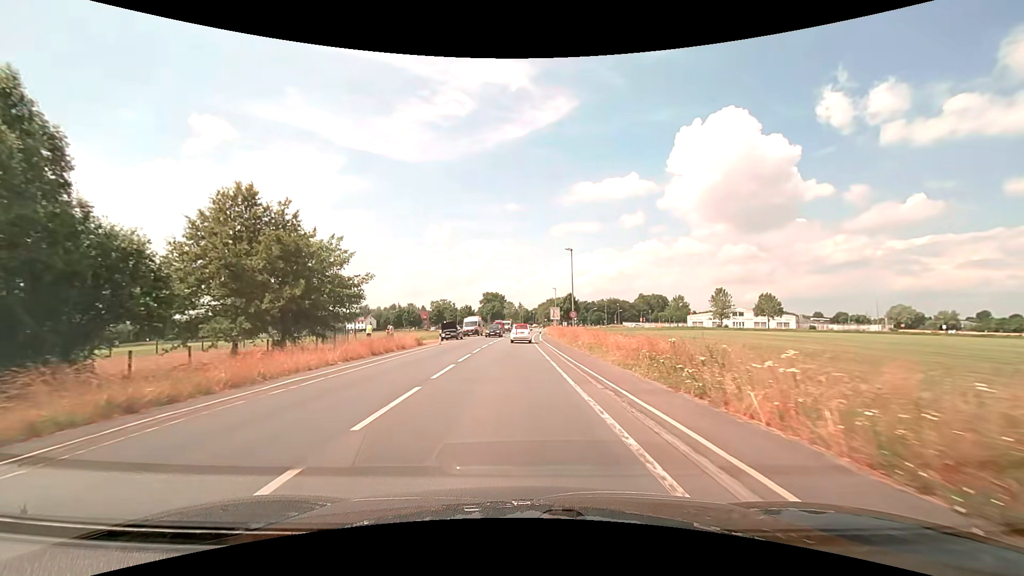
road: secondary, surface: asphalt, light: Day
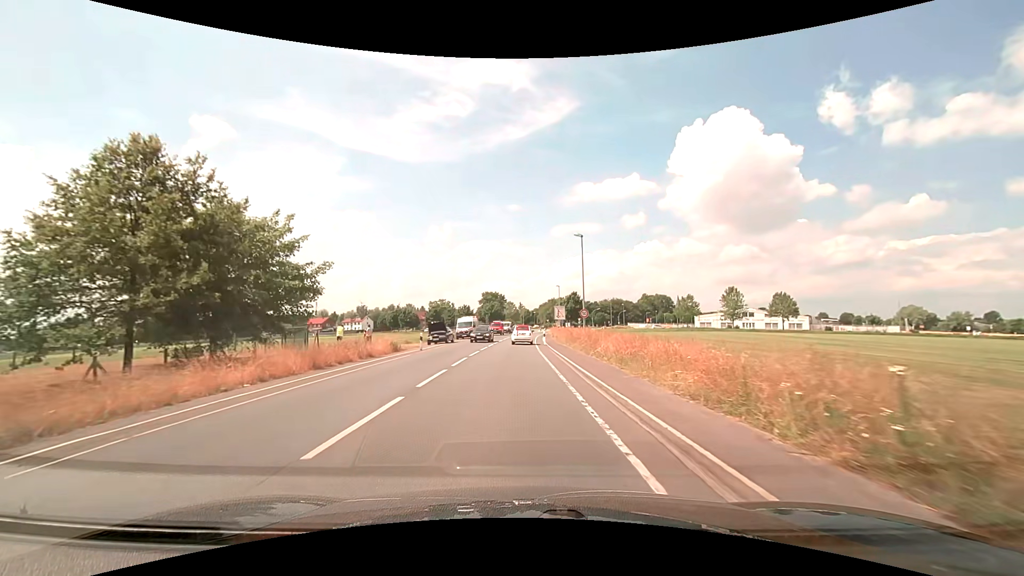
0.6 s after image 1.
(0.0, +7.3) m; 0°
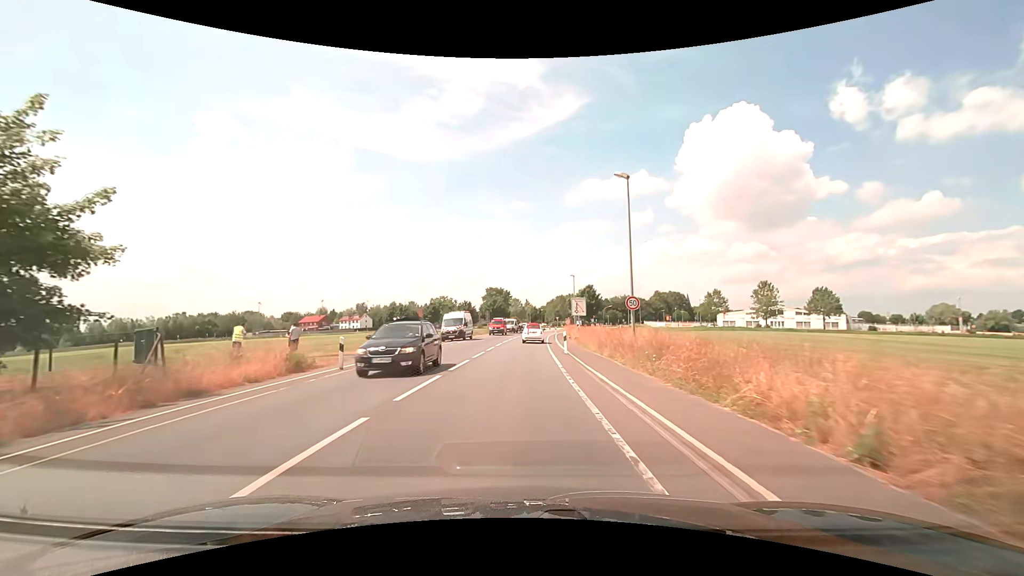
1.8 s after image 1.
(-0.1, +14.4) m; 0°
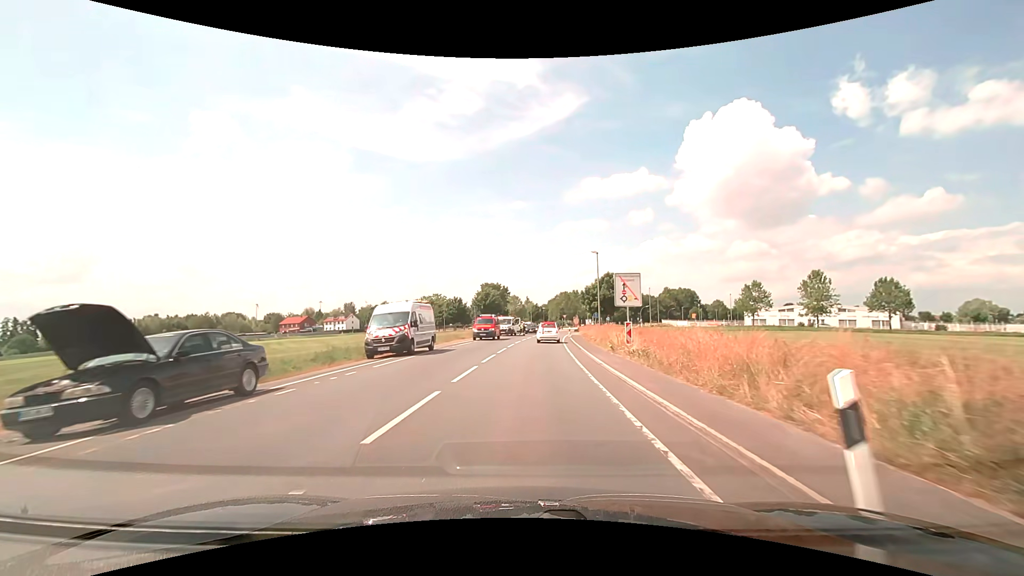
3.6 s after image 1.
(-0.2, +21.0) m; 0°
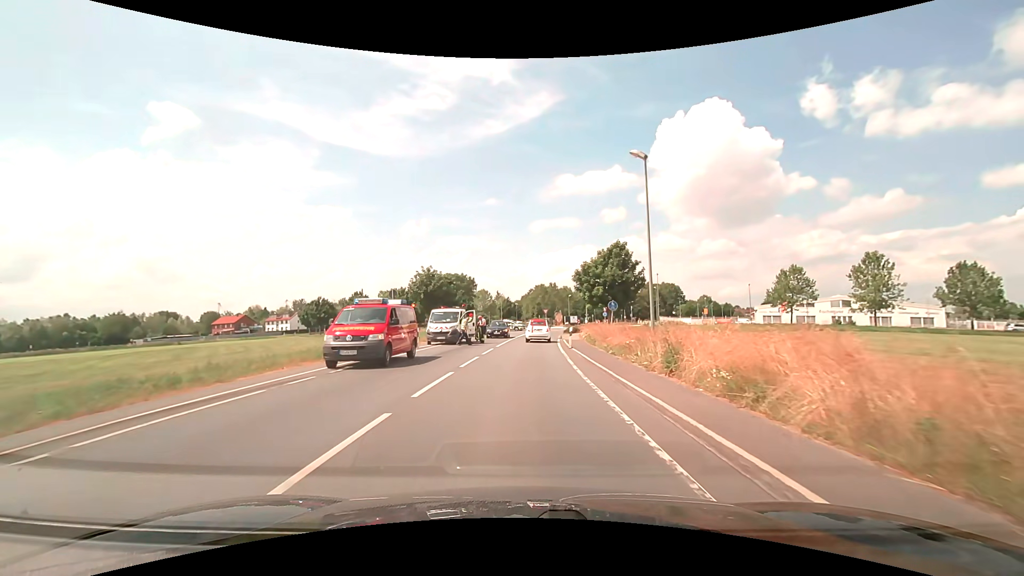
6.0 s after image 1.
(+0.9, +26.5) m; +3°
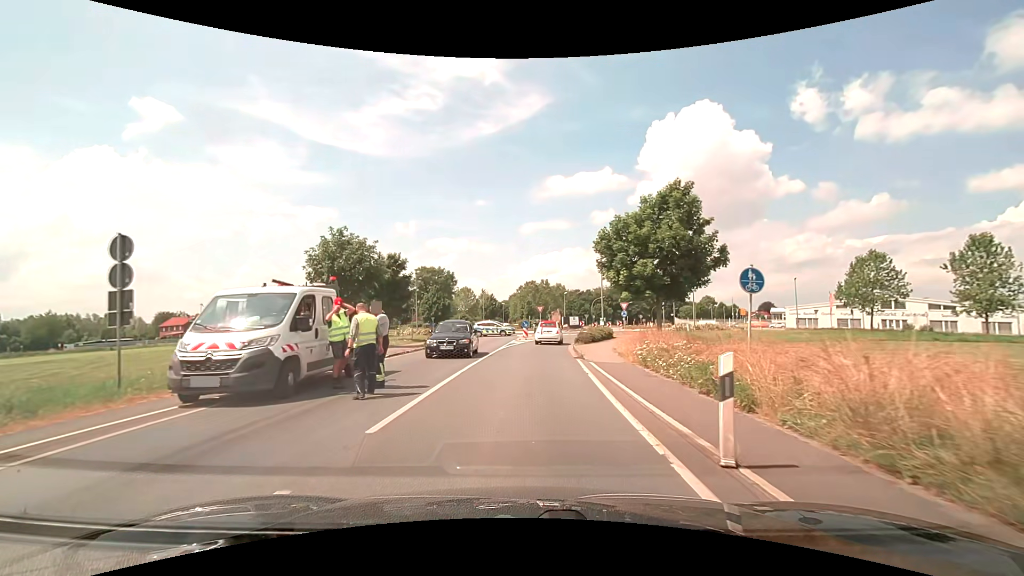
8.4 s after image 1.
(+0.3, +20.9) m; +2°
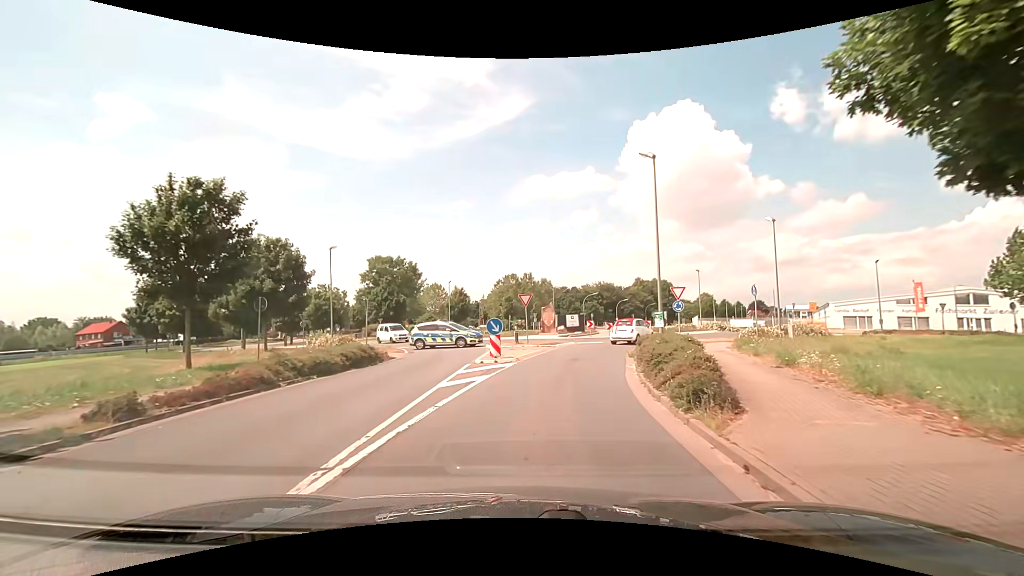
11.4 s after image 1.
(+0.4, +22.8) m; +2°
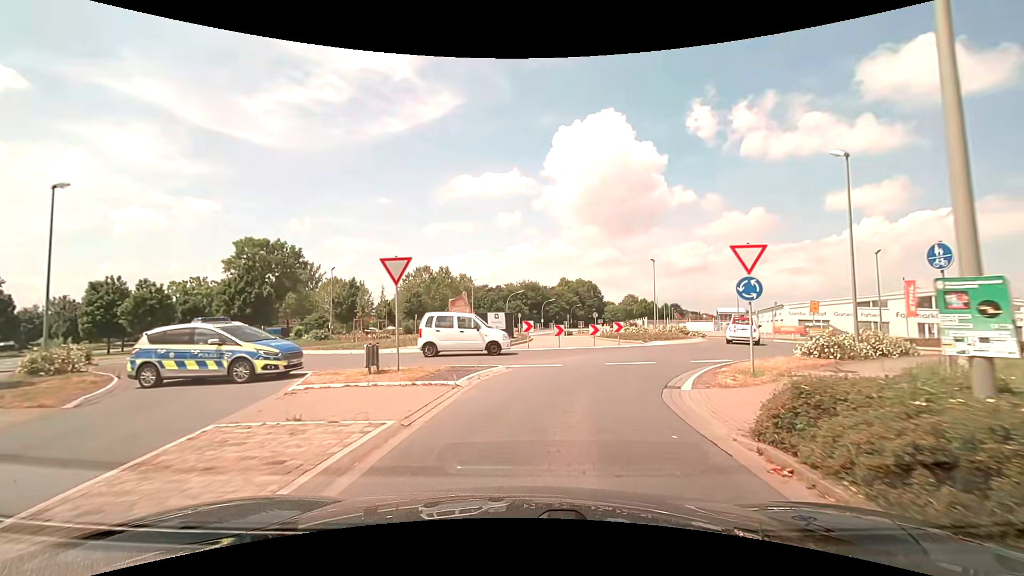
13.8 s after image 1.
(+1.0, +16.7) m; +9°
(+1, +10) (+4, +19) (+11, +27) (+15, +36) (+14, +46) (+9, +54) (0, +58) (-10, +57) (-19, +52) (-28, +48) m
